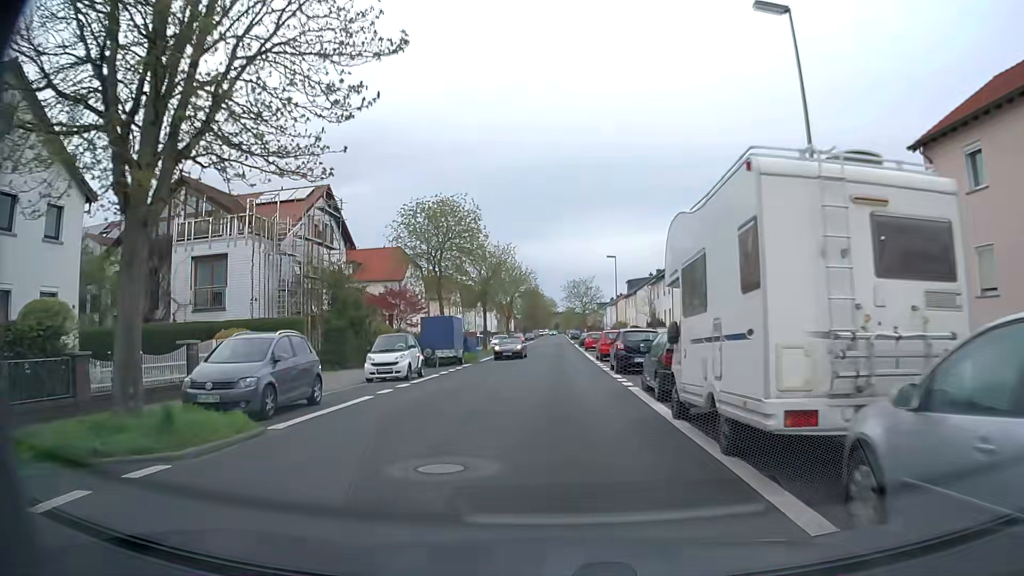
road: unclassified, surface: asphalt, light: Day
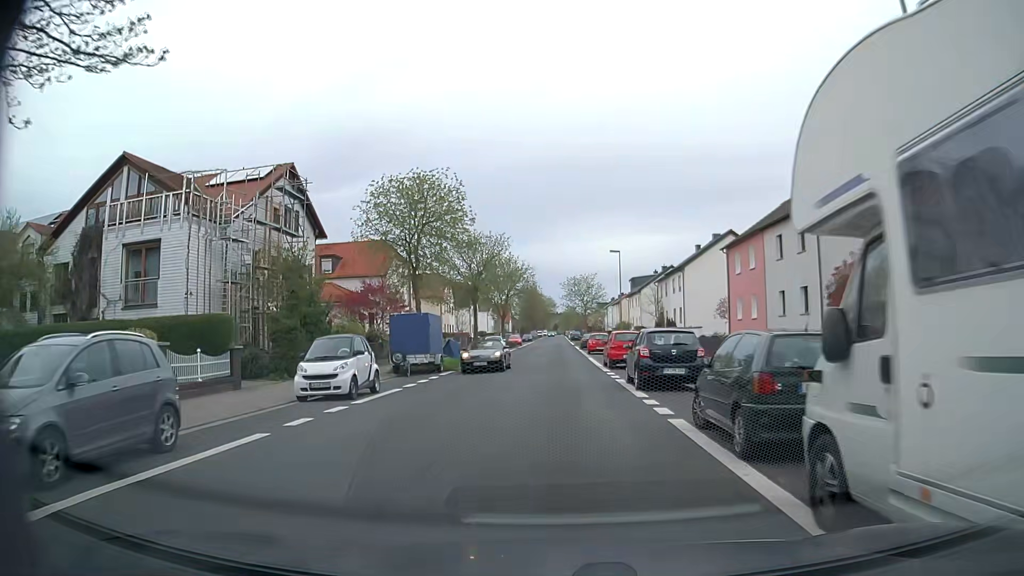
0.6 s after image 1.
(0.0, +6.1) m; 0°
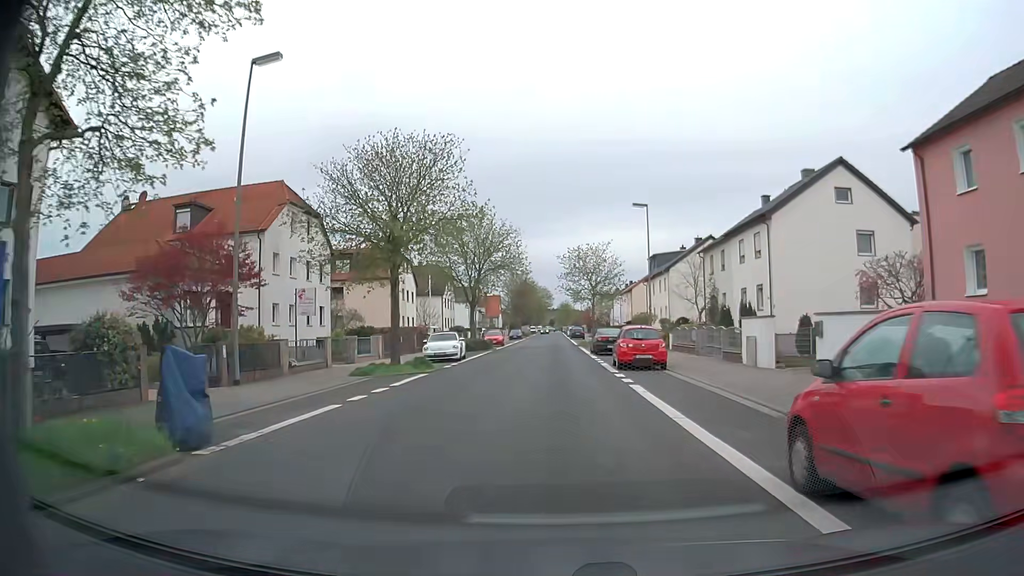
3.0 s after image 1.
(+0.2, +24.4) m; +1°
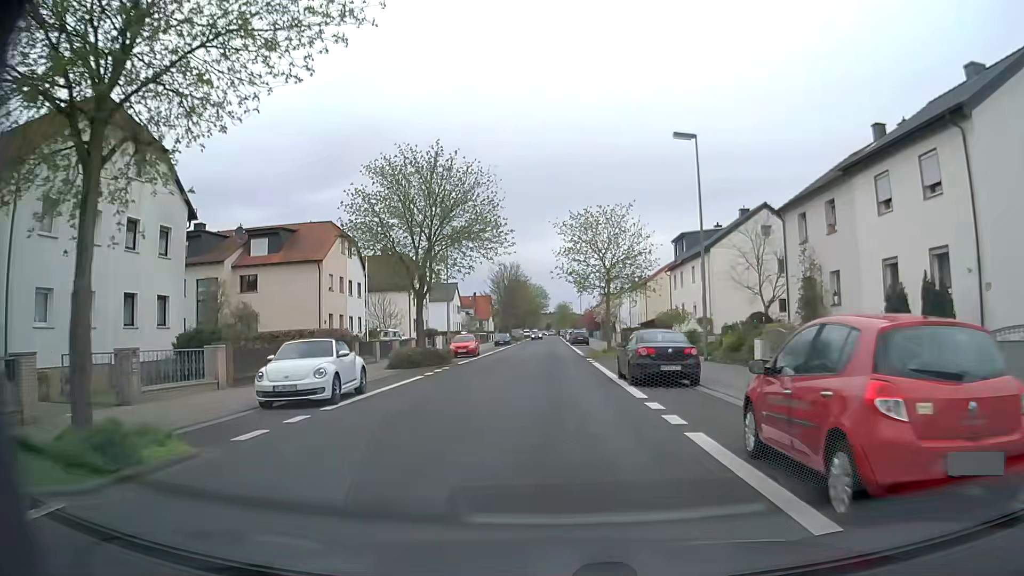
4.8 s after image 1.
(0.0, +18.4) m; 0°
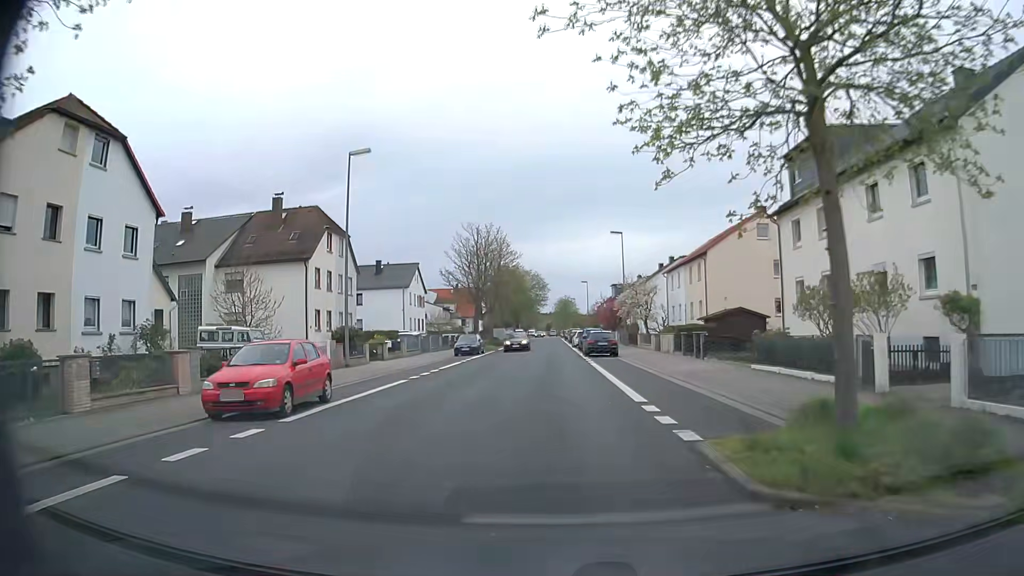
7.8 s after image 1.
(-0.1, +30.3) m; 0°
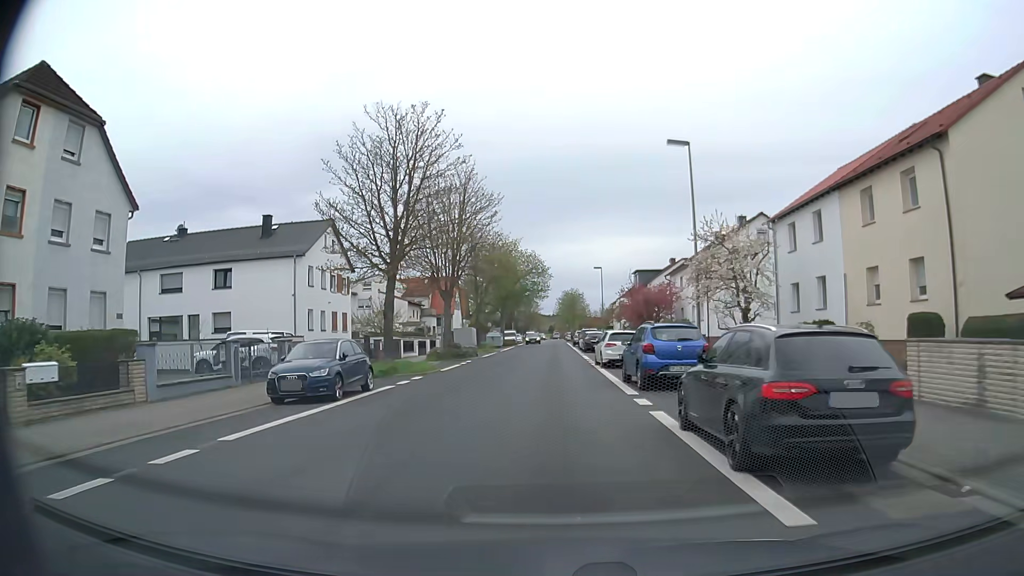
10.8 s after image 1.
(-0.1, +30.2) m; 0°
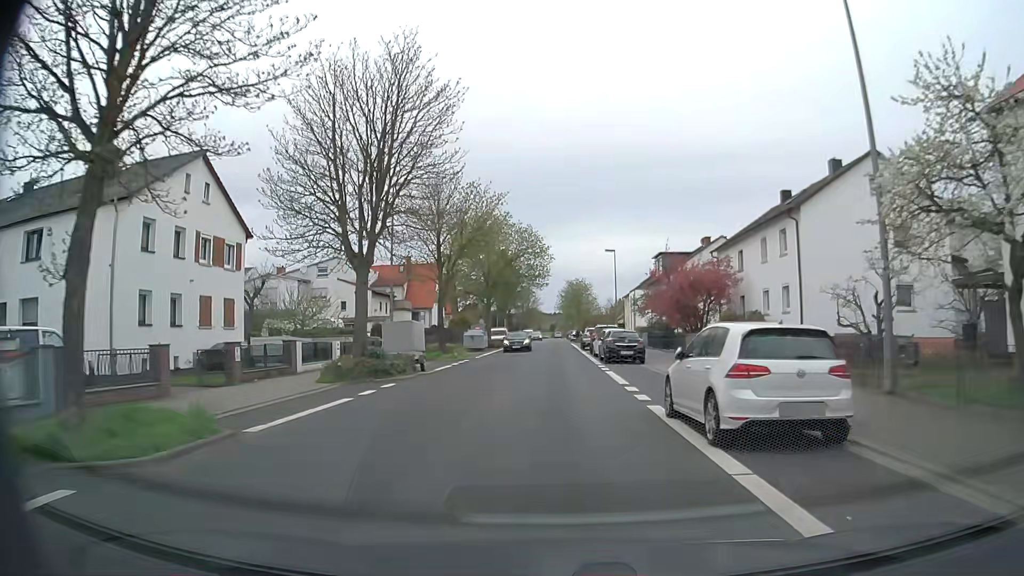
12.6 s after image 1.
(0.0, +18.2) m; 0°
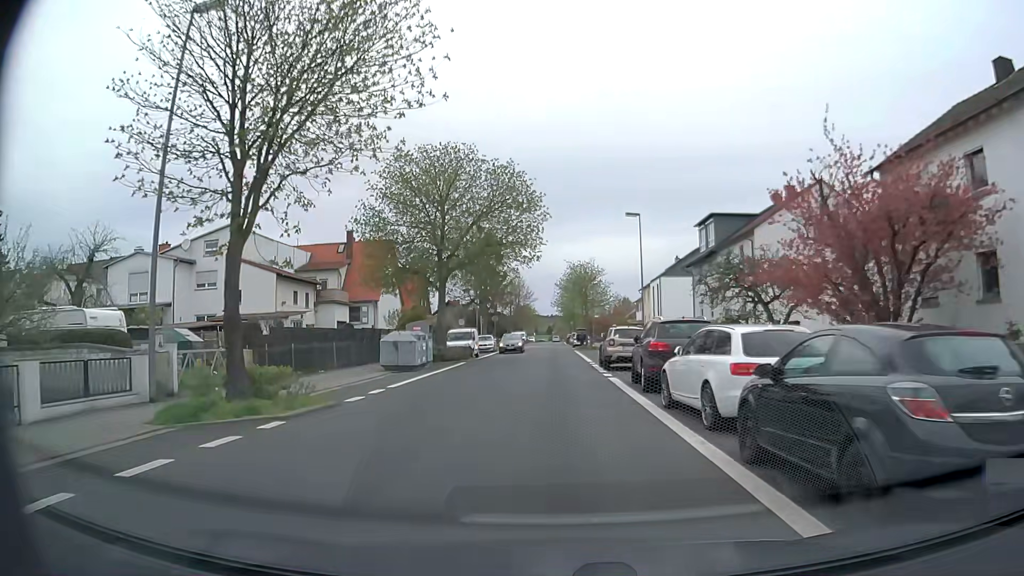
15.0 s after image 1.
(+0.1, +24.2) m; 0°
(0, +10) (0, +20) (0, +30) (0, +40) (0, +50) (0, +60) (0, +70) (0, +80) (0, +90) (0, +100) m
